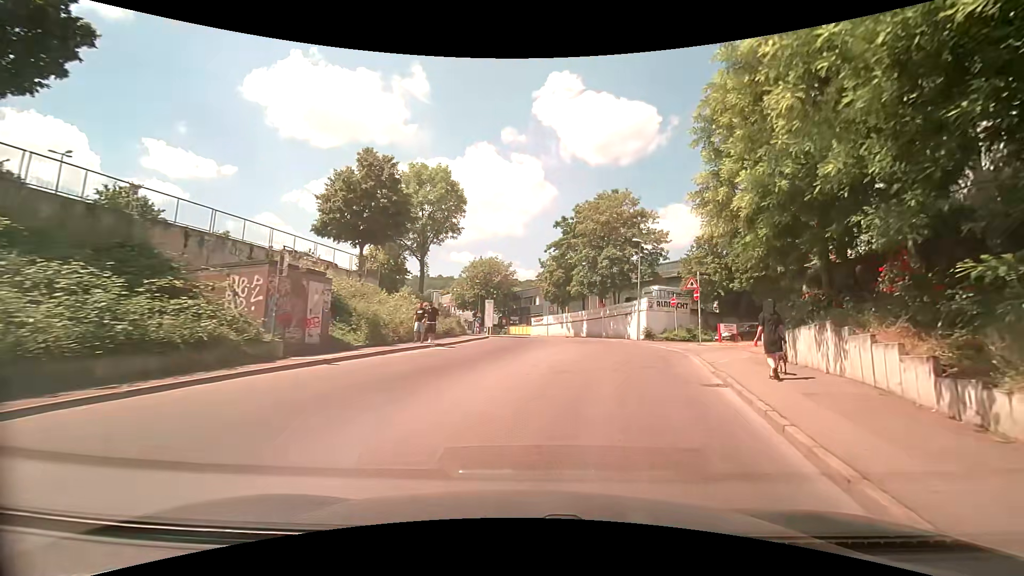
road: unclassified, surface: asphalt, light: Day
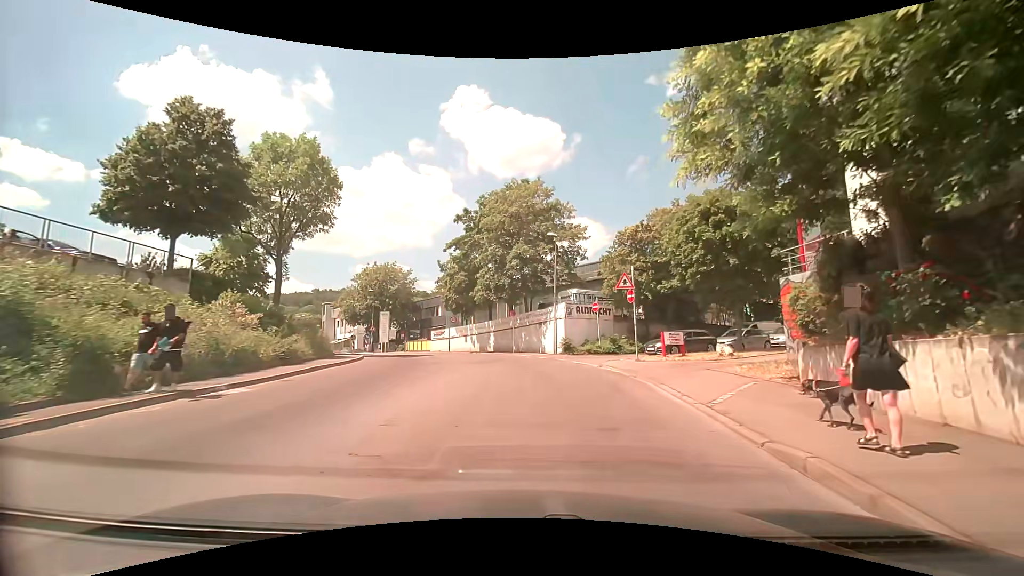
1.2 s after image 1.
(+0.7, +7.6) m; +10°
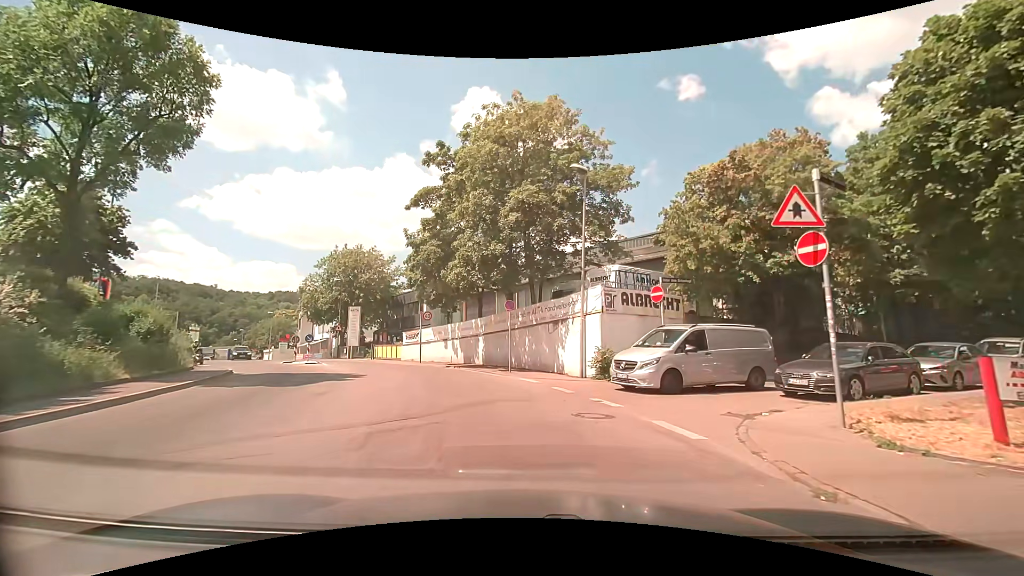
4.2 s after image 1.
(+0.3, +14.3) m; 0°
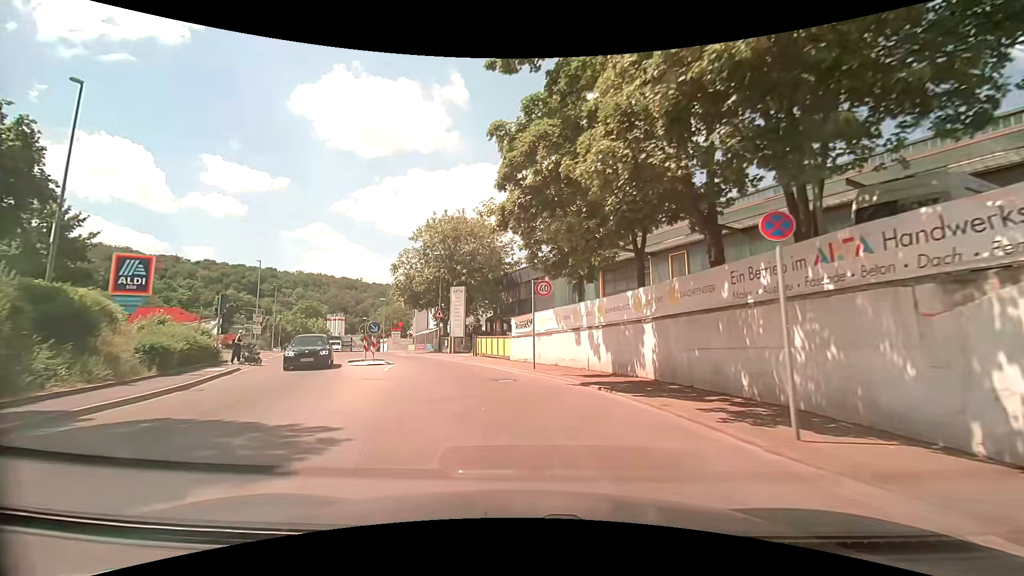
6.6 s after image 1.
(-1.9, +13.7) m; -15°
